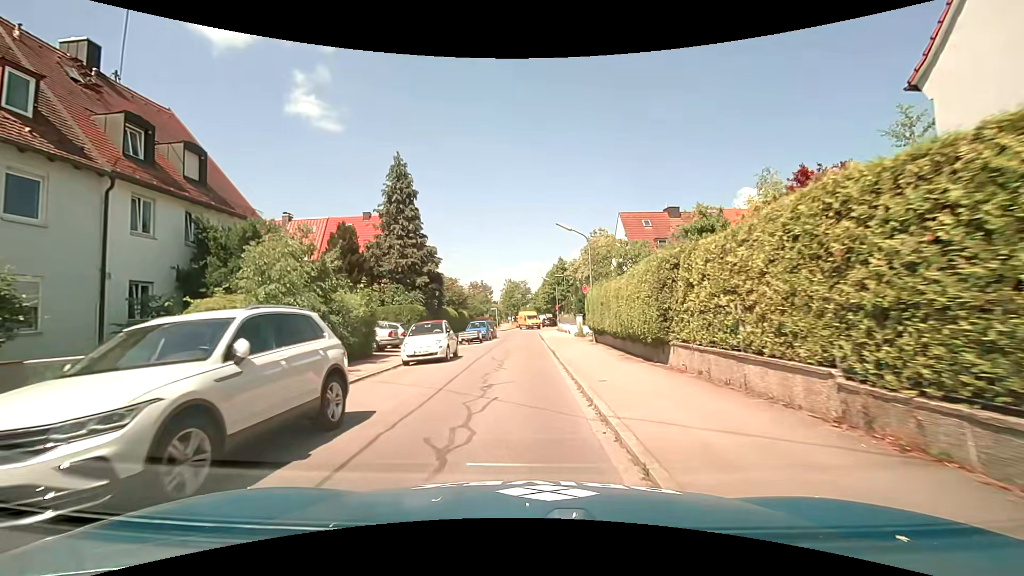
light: Day
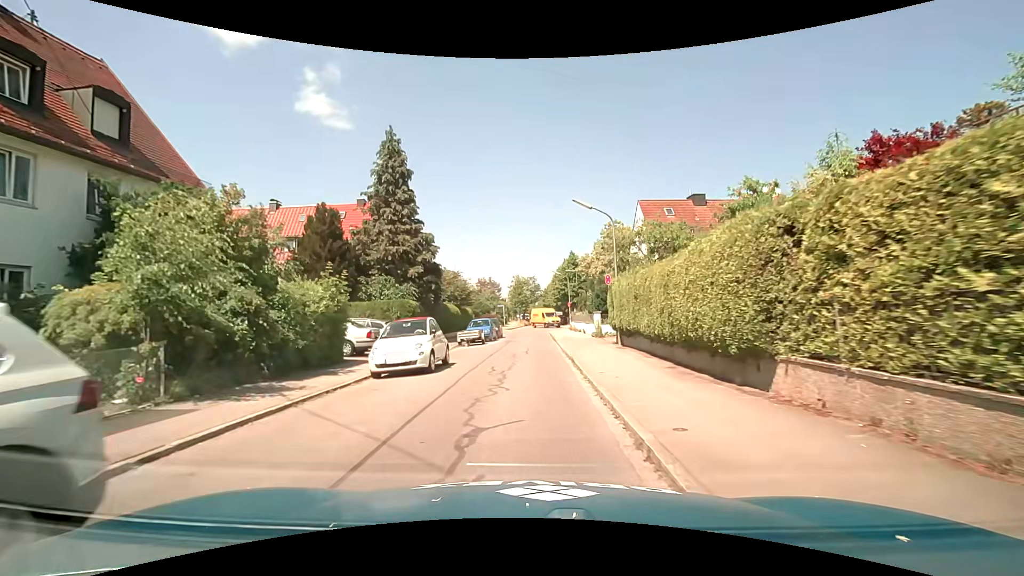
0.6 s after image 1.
(0.0, +4.4) m; -1°
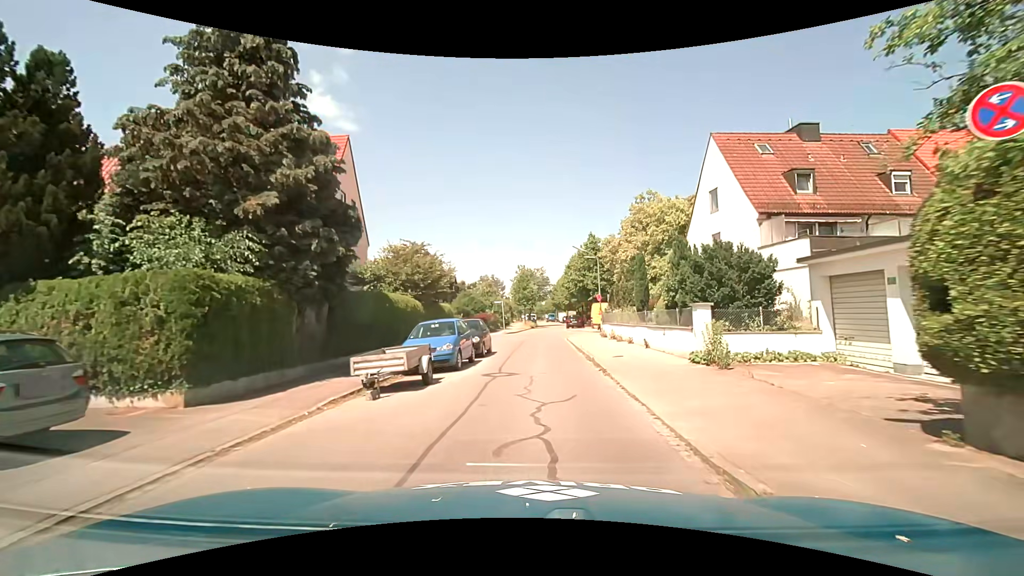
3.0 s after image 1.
(-0.1, +16.9) m; -1°
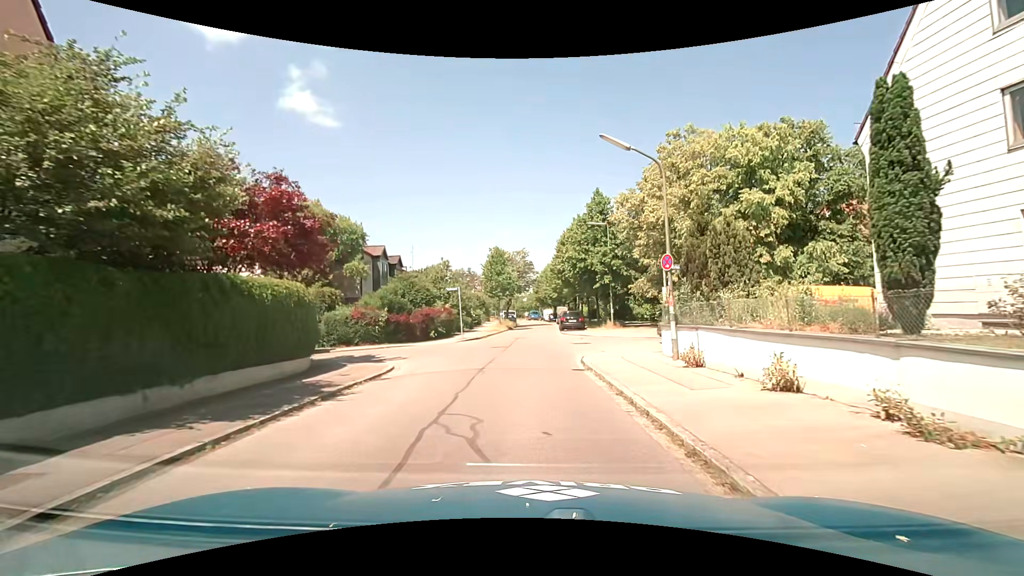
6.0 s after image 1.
(+0.5, +19.4) m; +2°
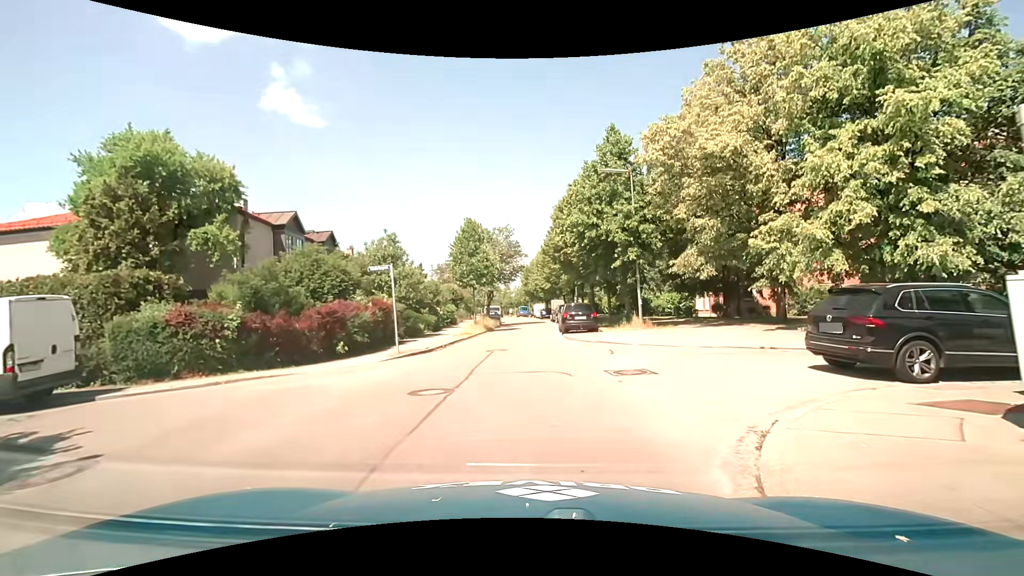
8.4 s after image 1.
(+0.2, +12.8) m; 0°
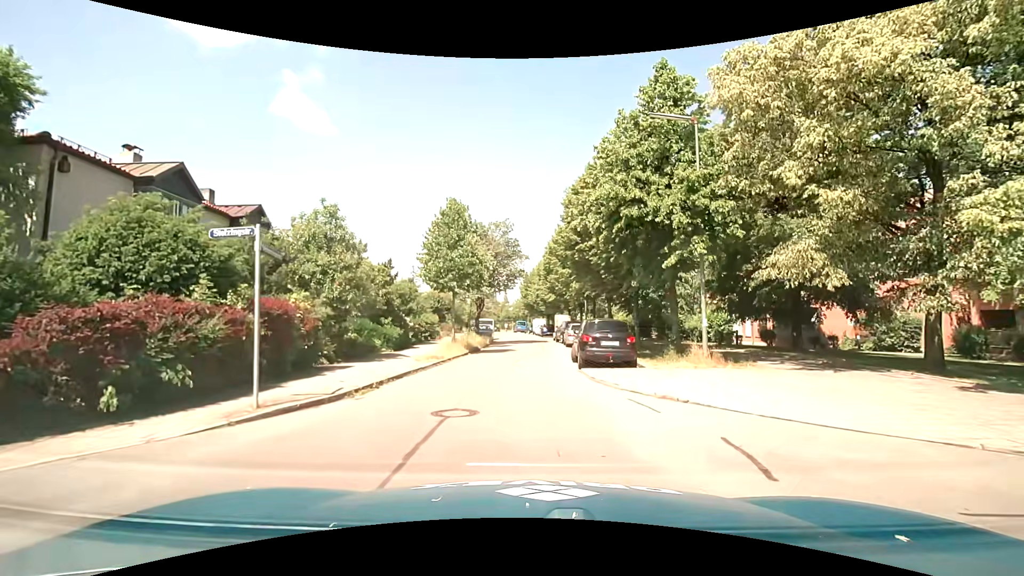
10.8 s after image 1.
(0.0, +9.1) m; +1°
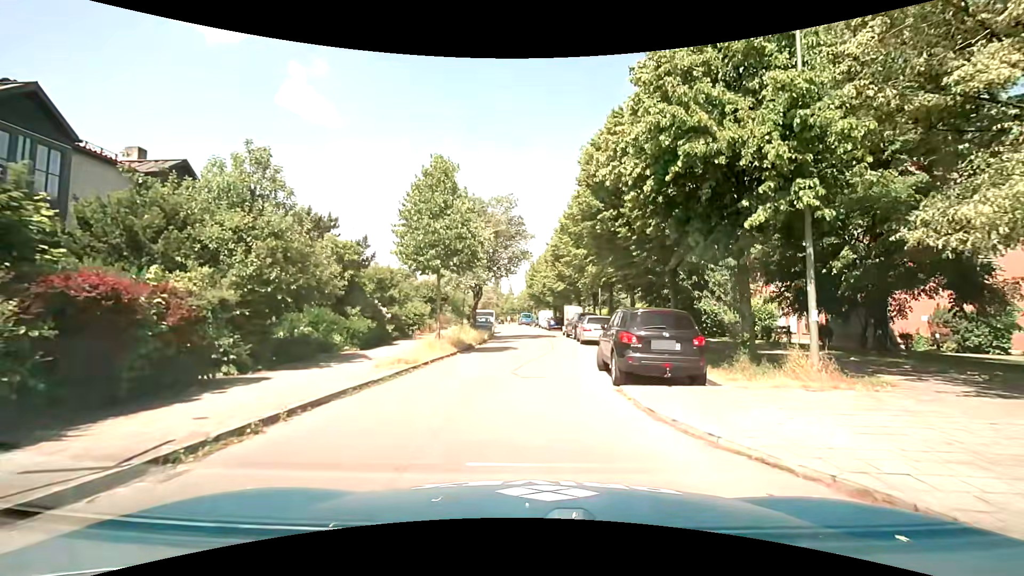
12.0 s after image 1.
(0.0, +5.8) m; 0°
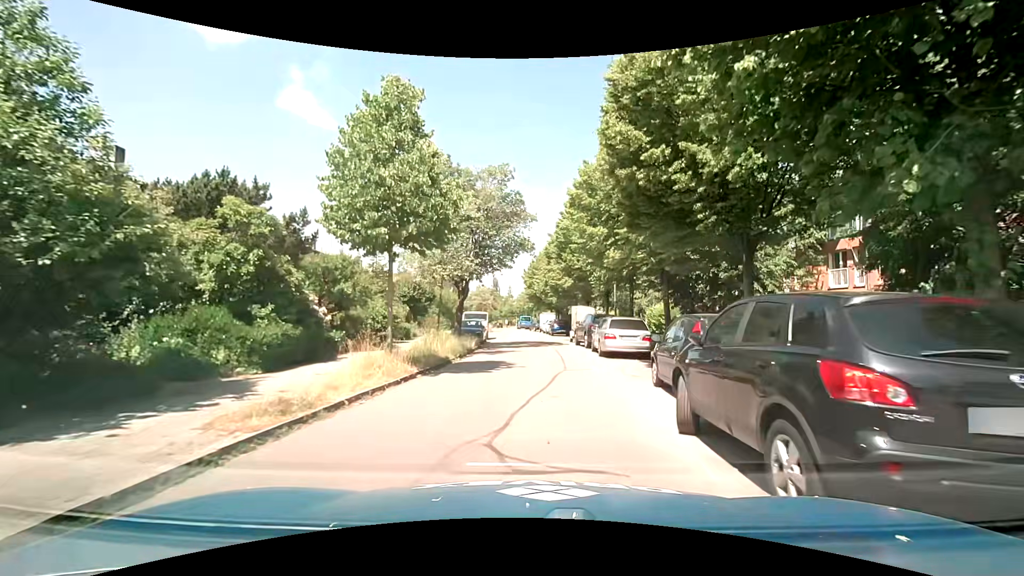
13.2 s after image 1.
(0.0, +6.9) m; -1°
